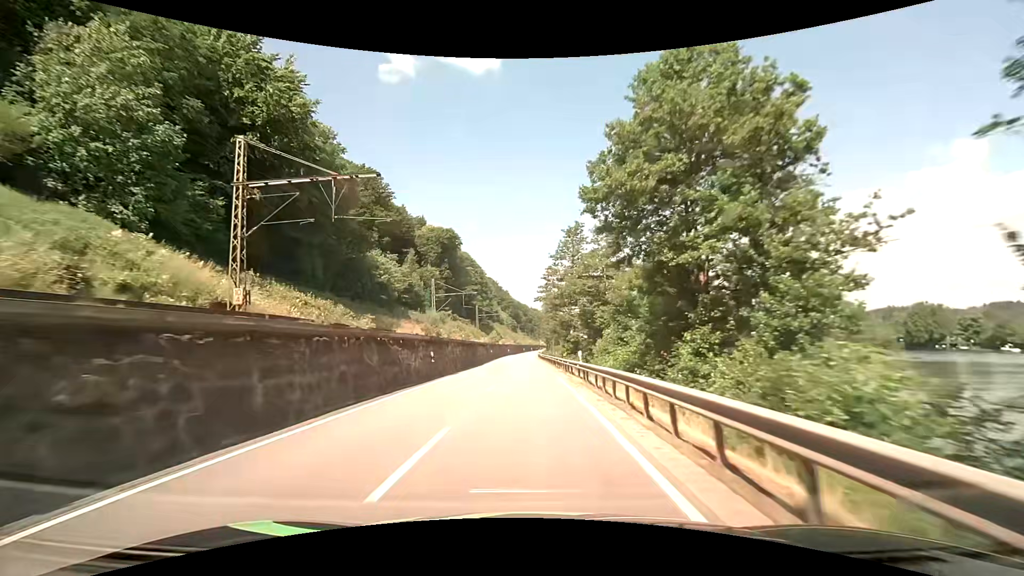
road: primary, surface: asphalt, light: Day
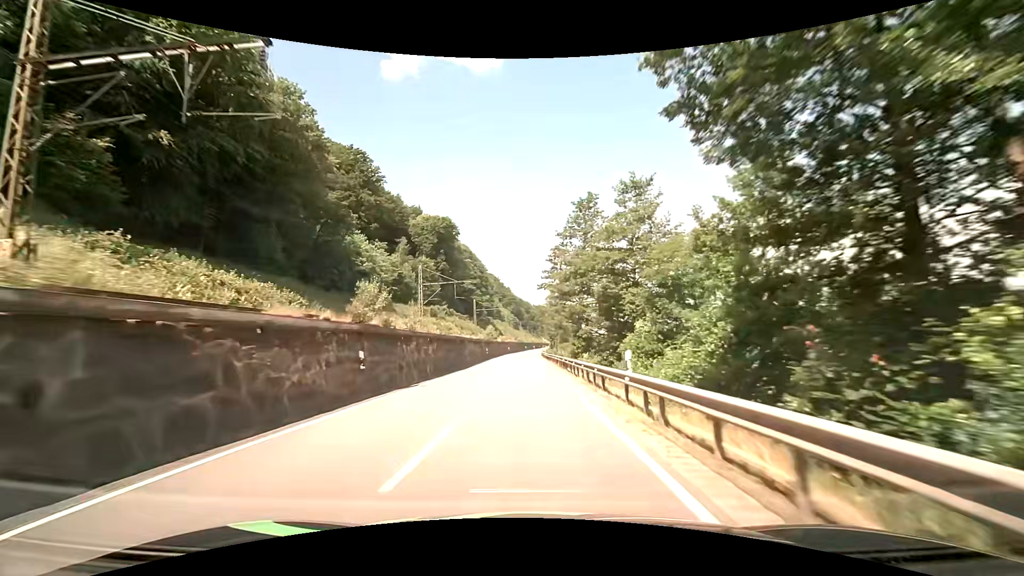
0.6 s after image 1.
(0.0, +11.6) m; 0°
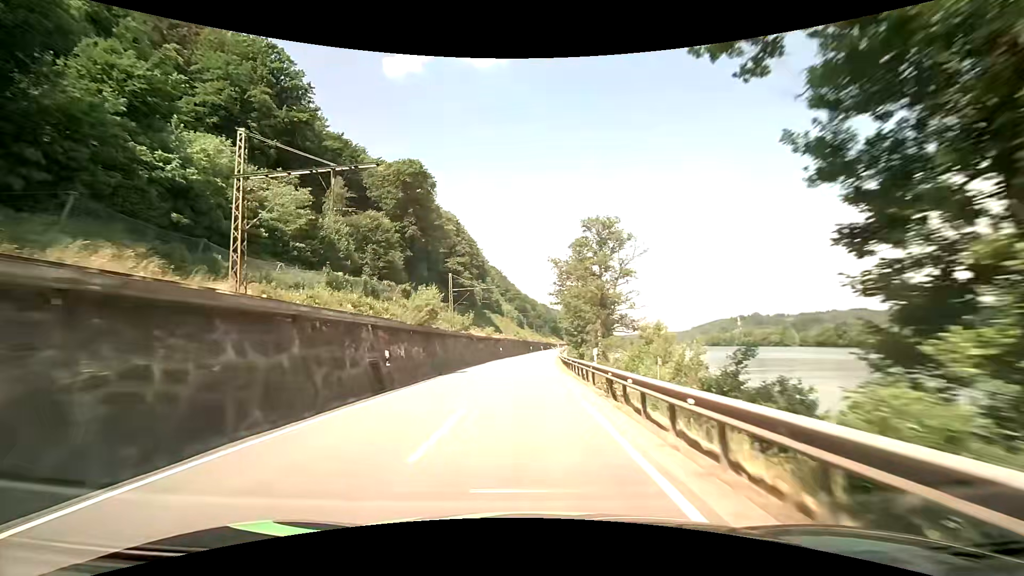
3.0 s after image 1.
(-0.4, +46.7) m; -1°
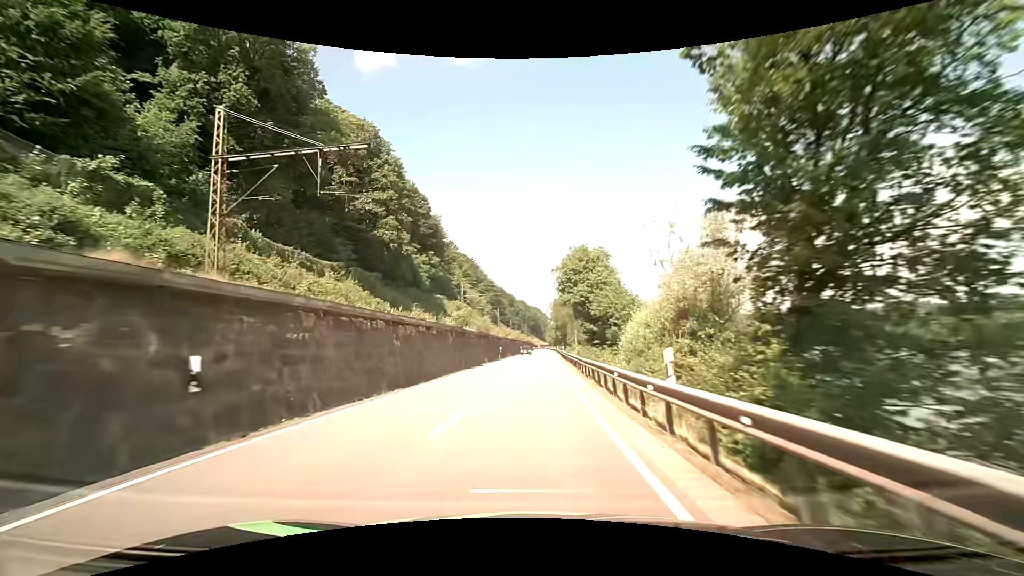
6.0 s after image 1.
(+0.7, +58.3) m; +2°
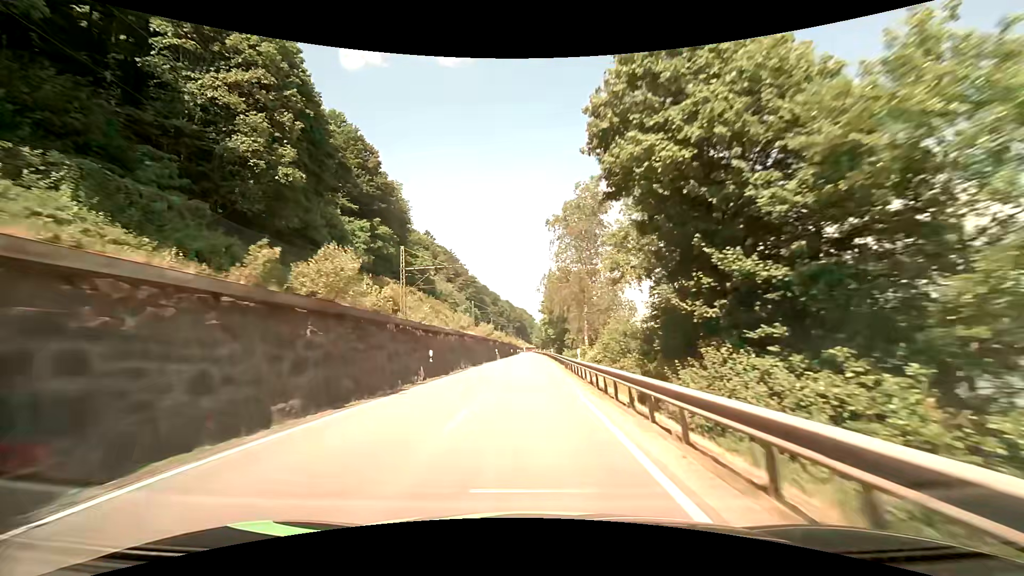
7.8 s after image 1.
(+0.5, +34.8) m; +1°
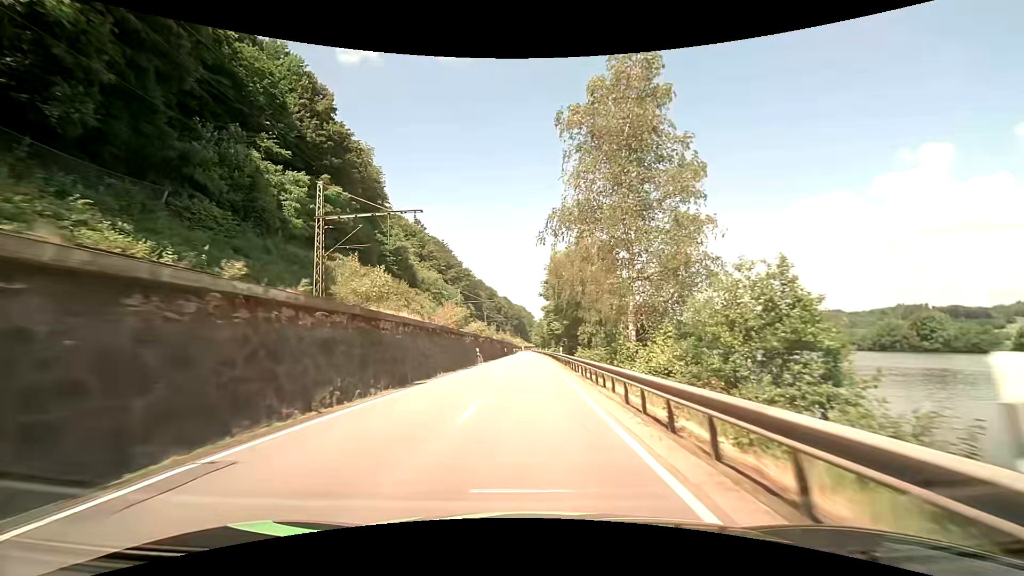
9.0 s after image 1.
(+0.1, +23.2) m; 0°
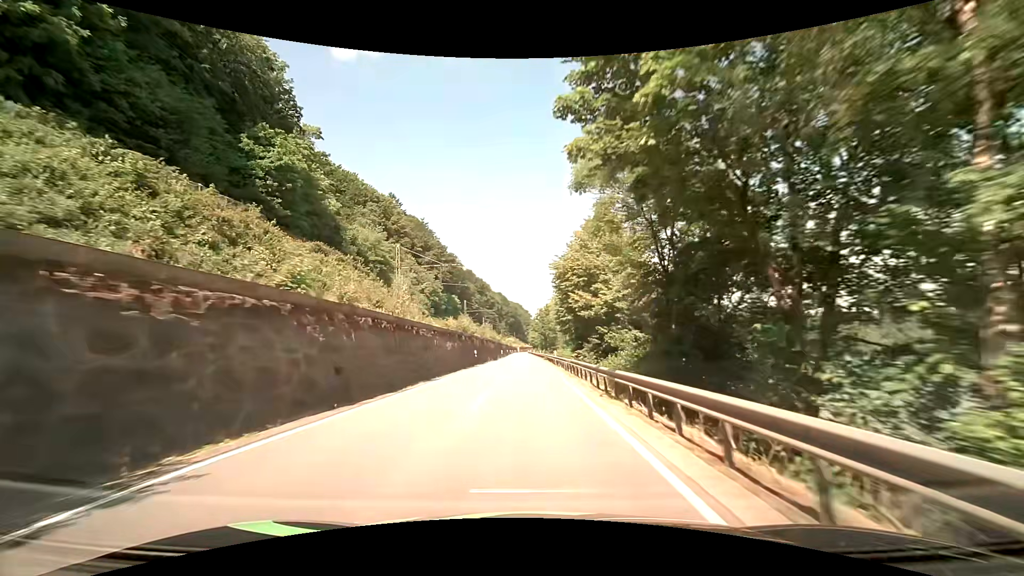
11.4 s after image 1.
(+0.1, +46.4) m; 0°
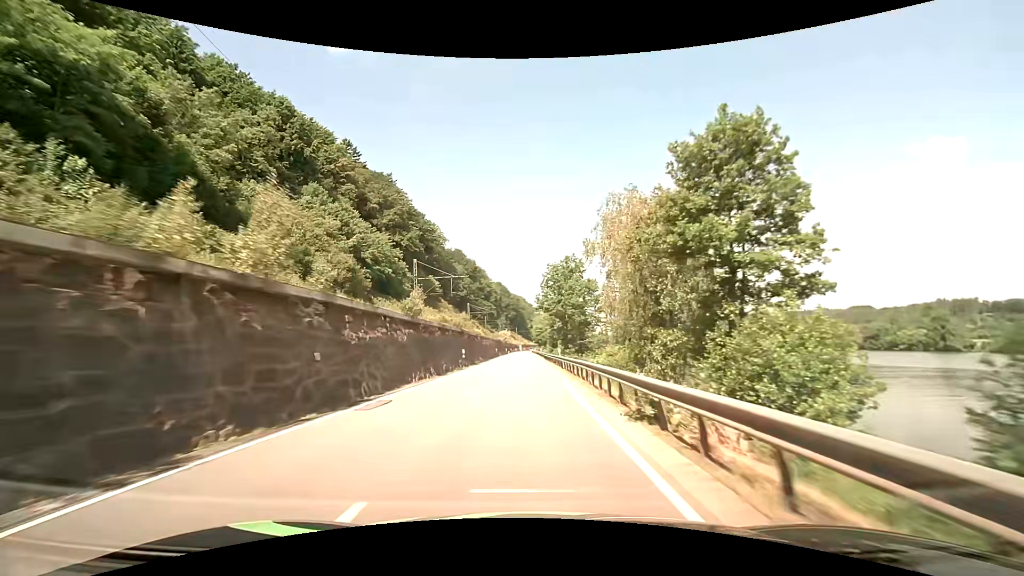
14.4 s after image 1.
(-0.1, +58.1) m; 0°
(0, +10) (0, +20) (0, +30) (0, +40) (-1, +50) (-1, +60) (-1, +70) (-1, +80) (-1, +90) (-2, +100) m
